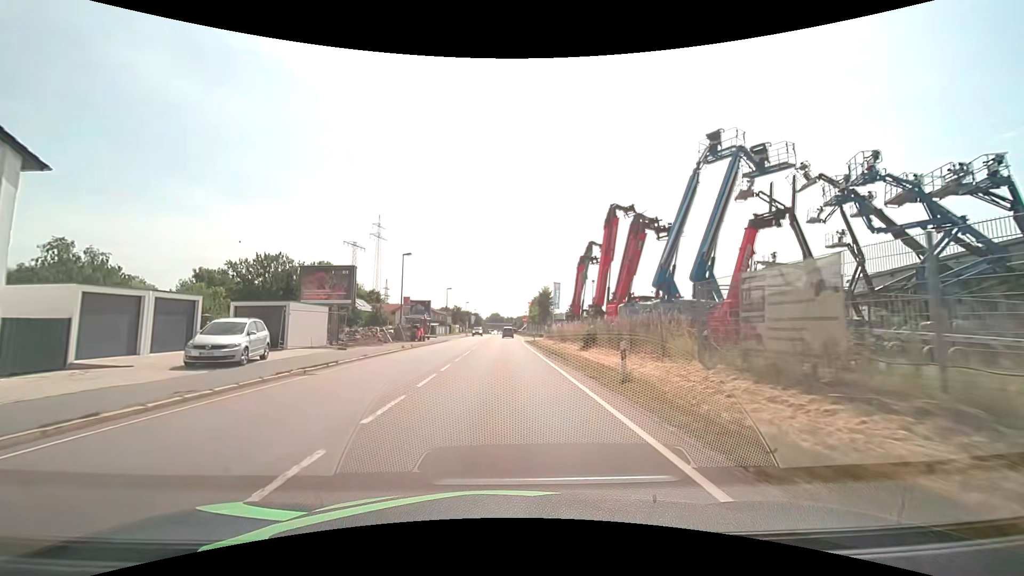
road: primary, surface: asphalt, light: Day
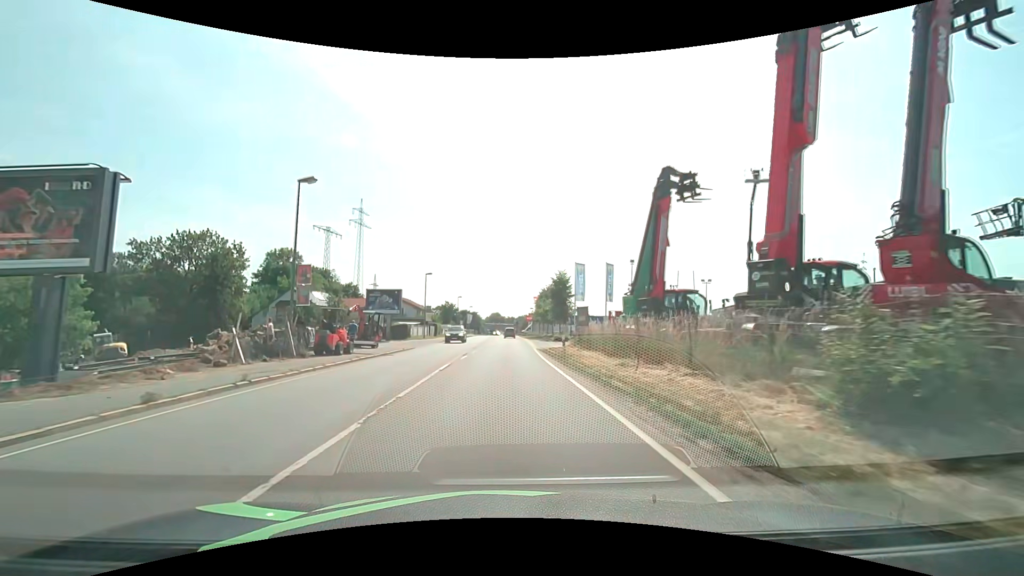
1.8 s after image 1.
(0.0, +22.8) m; 0°
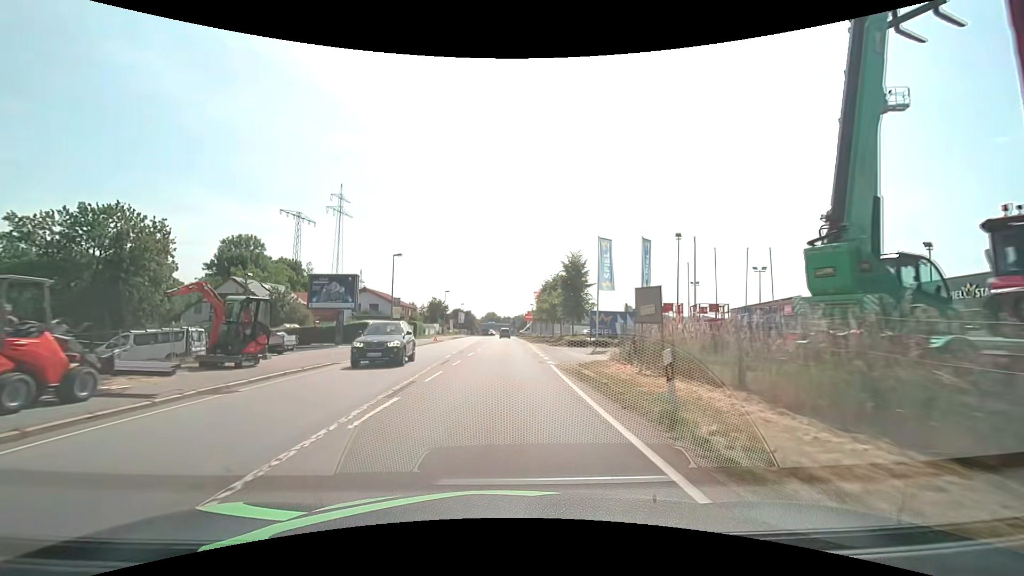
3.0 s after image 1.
(+0.1, +15.2) m; 0°
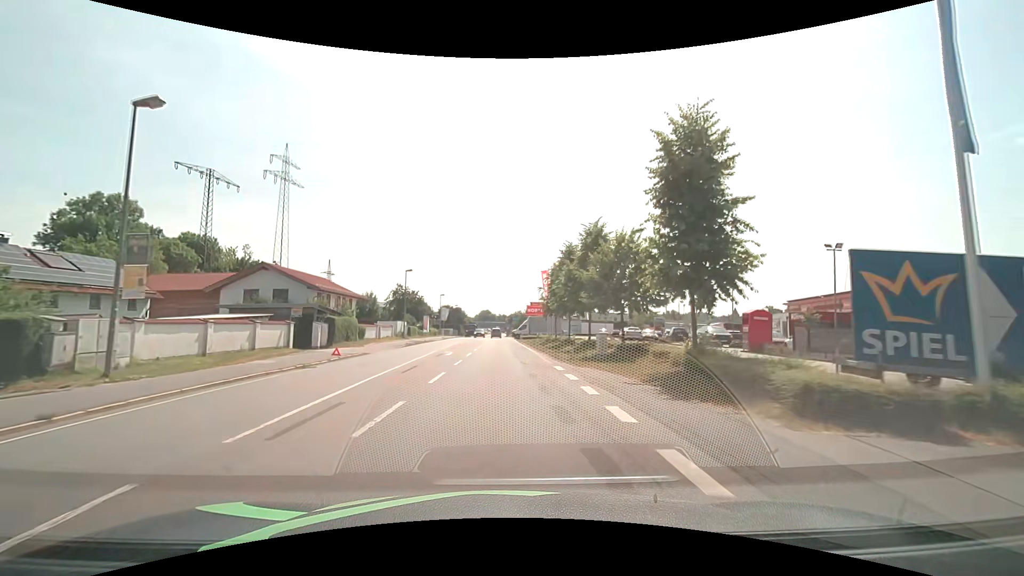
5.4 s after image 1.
(+0.3, +30.6) m; +1°
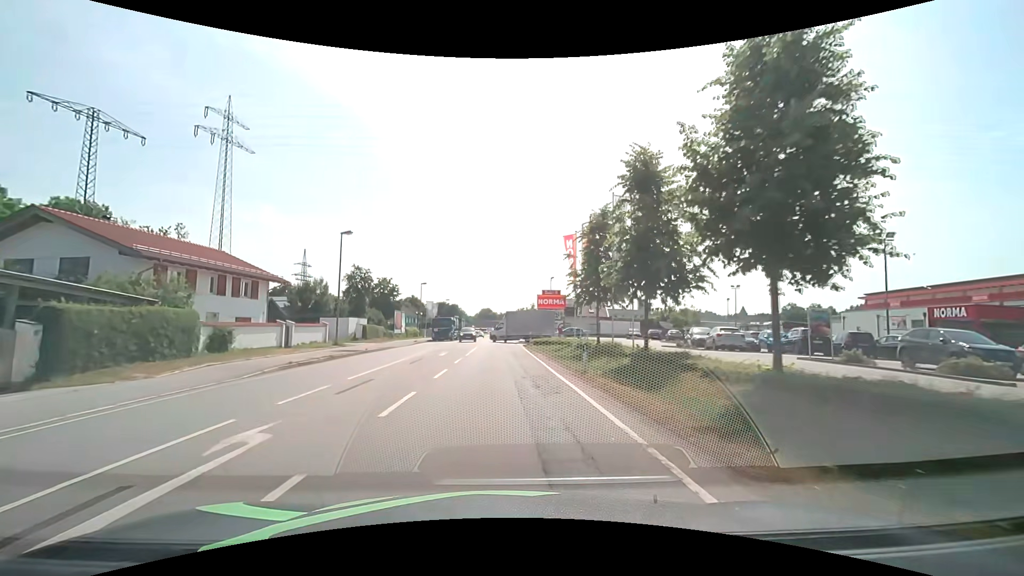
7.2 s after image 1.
(0.0, +22.4) m; 0°
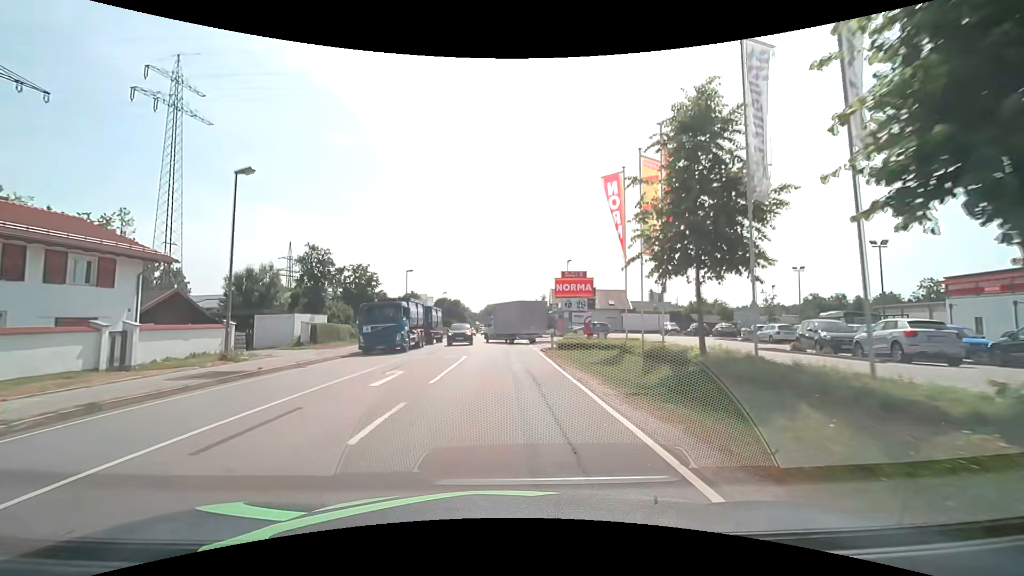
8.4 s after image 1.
(0.0, +13.8) m; 0°
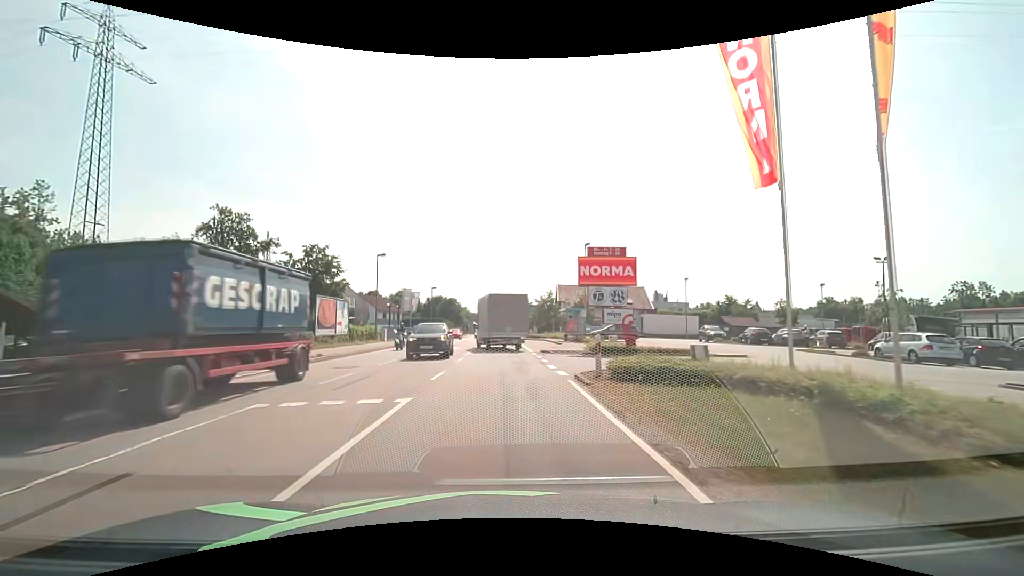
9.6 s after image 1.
(-0.2, +12.6) m; -1°
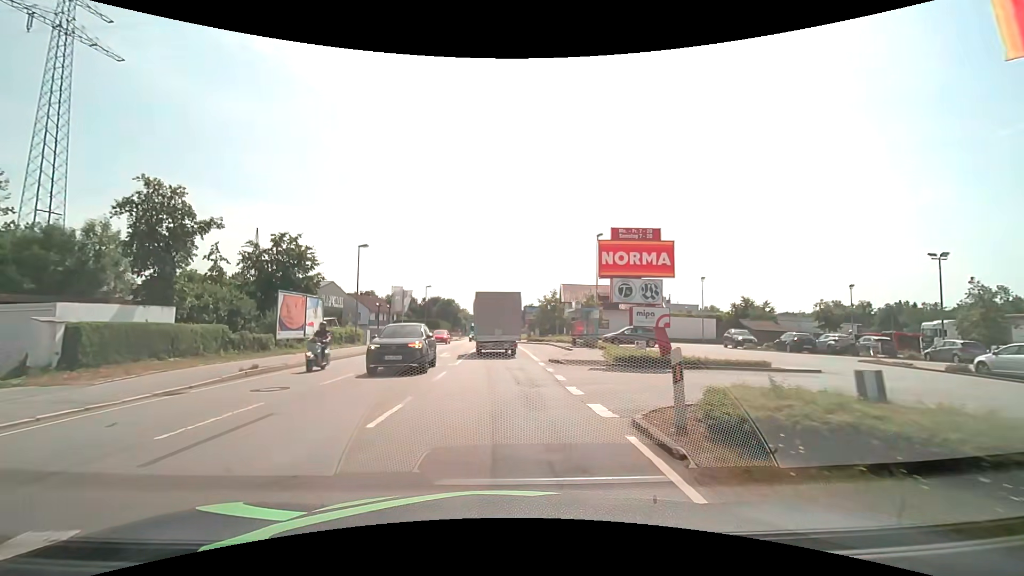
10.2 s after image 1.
(0.0, +5.7) m; 0°
(0, +10) (0, +20) (0, +30) (-1, +40) (-1, +50) (-1, +60) (-1, +70) (-1, +80) (-1, +90) (-1, +100) m
